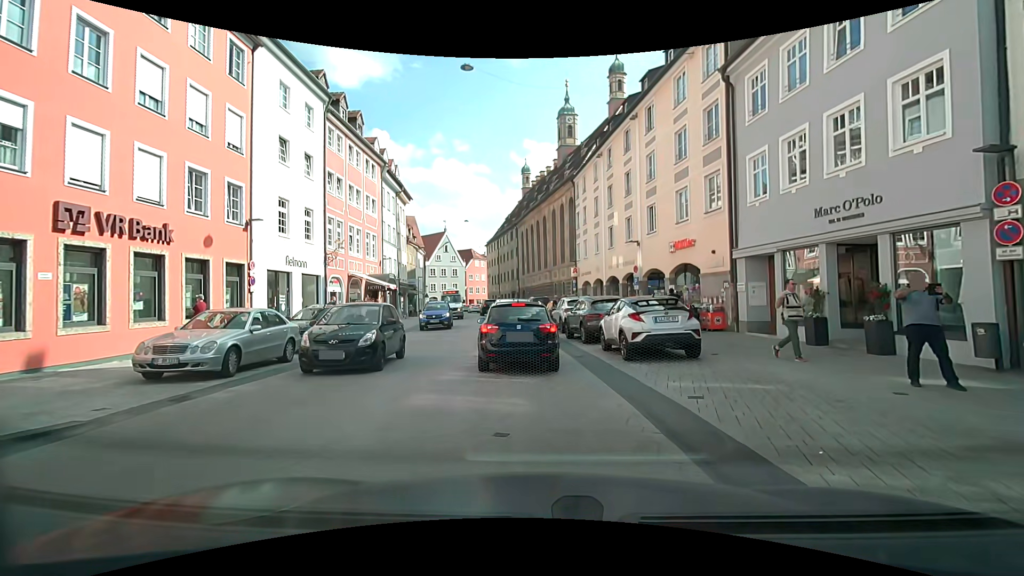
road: secondary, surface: asphalt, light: Day
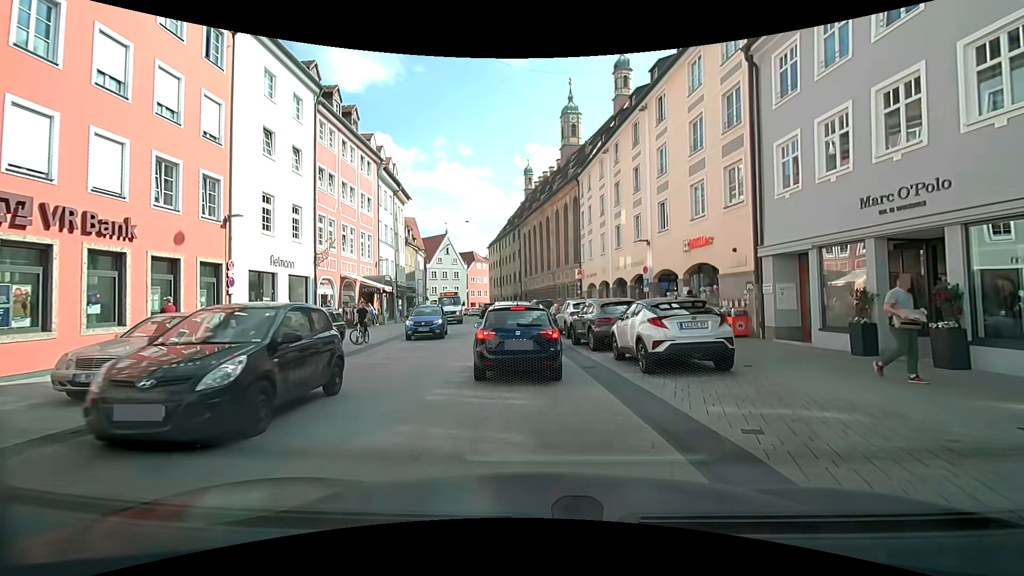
(-0.1, +1.8) m; -2°
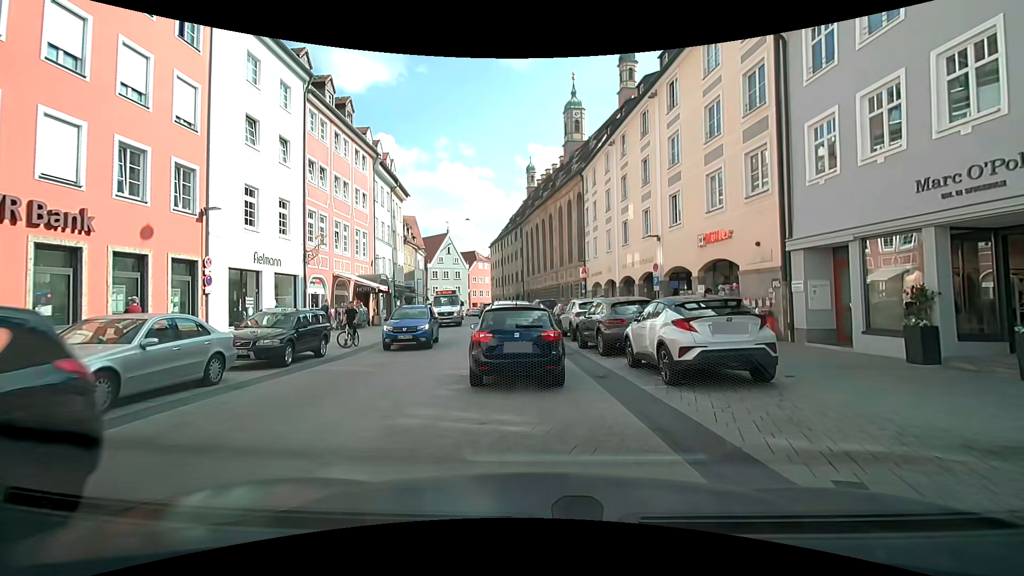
(0.0, +1.6) m; 0°
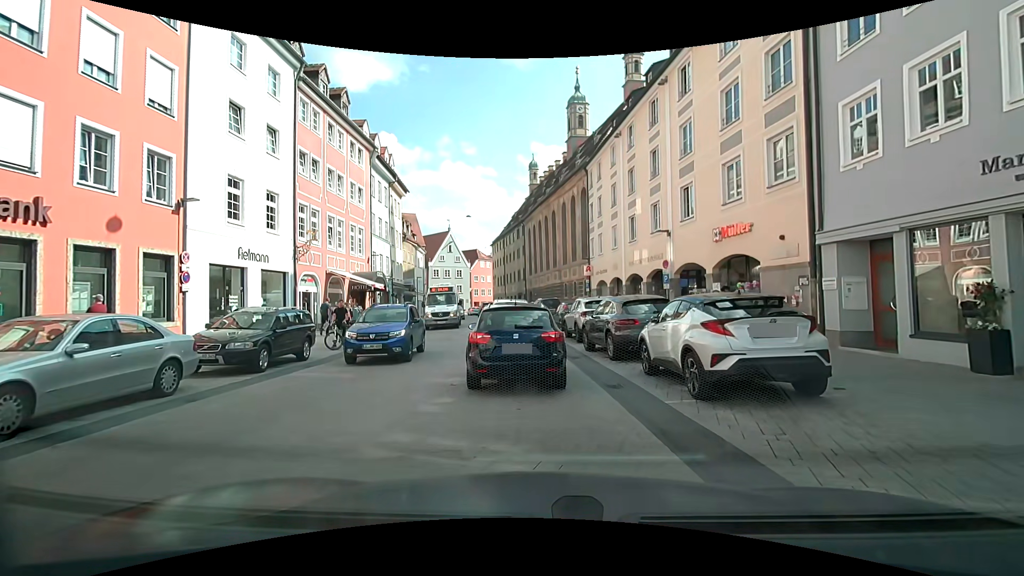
(0.0, +1.3) m; 0°
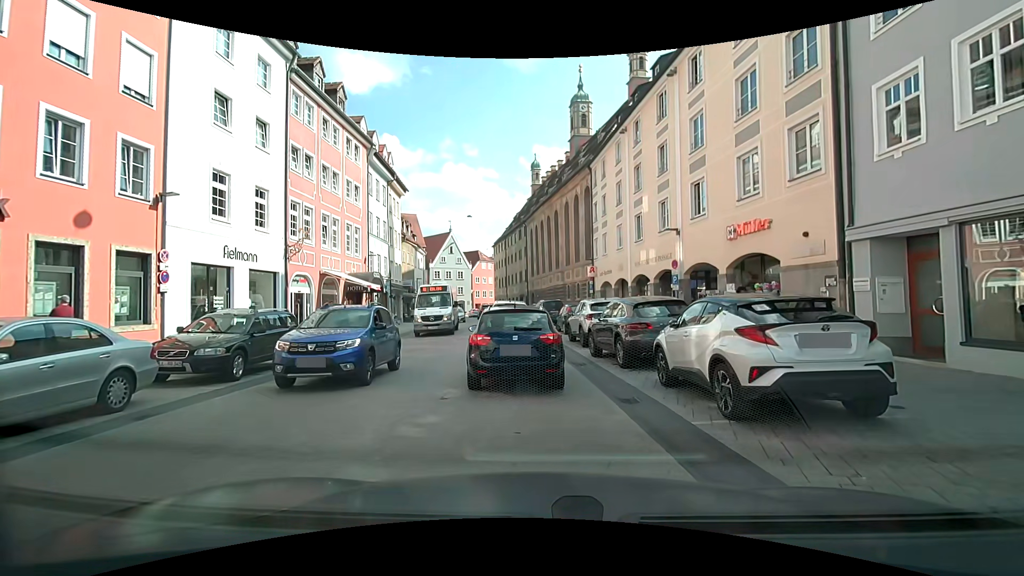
(0.0, +1.1) m; +2°
